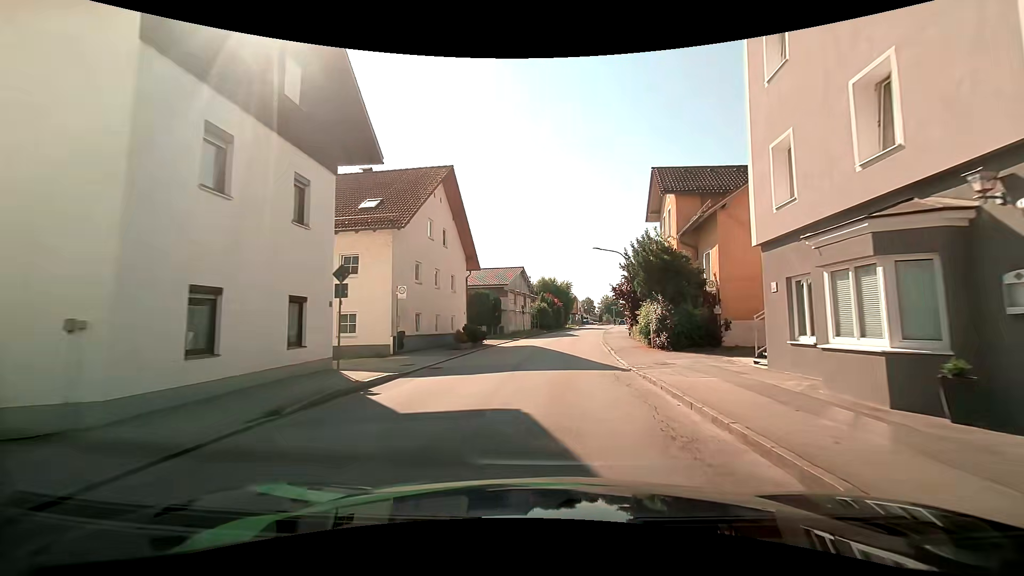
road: unclassified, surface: asphalt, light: Day
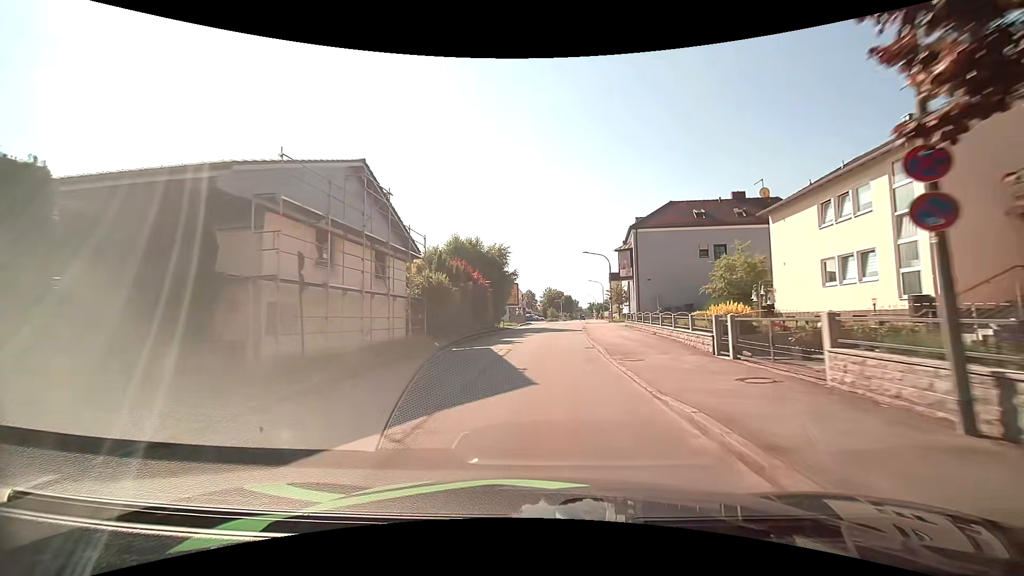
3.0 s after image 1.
(+2.6, +36.8) m; +7°
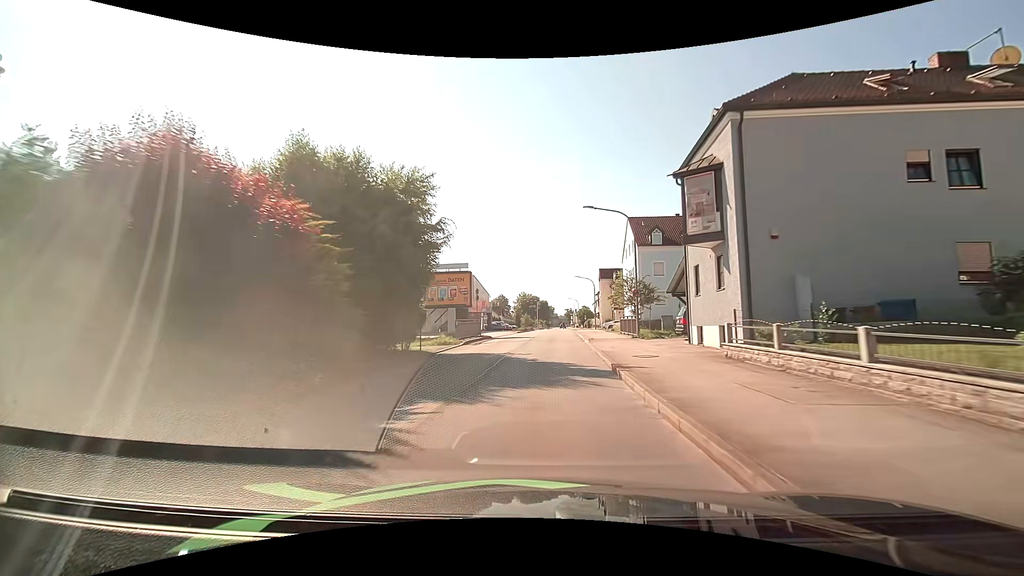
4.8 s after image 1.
(+0.8, +24.7) m; +4°
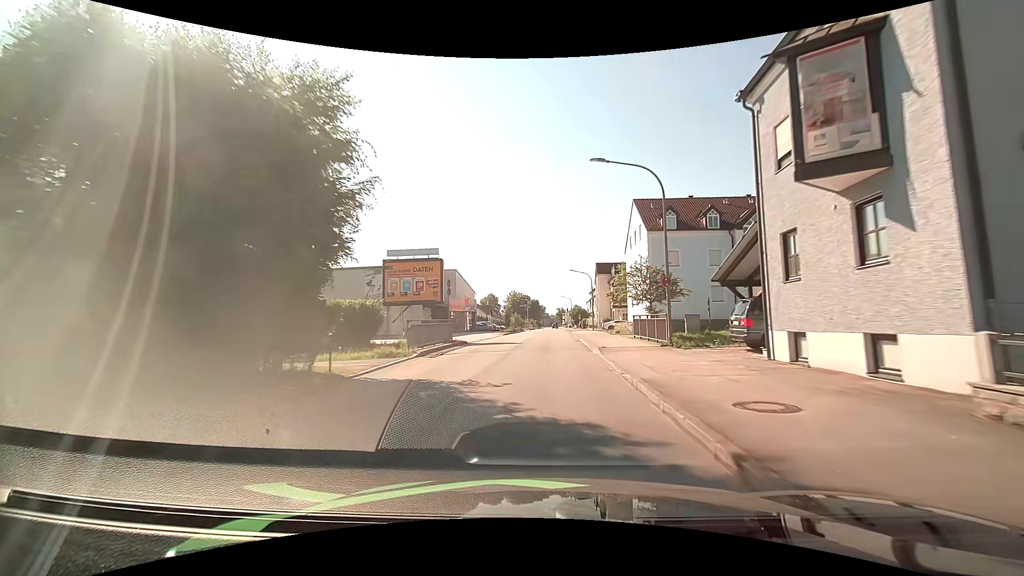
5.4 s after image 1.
(0.0, +8.4) m; 0°
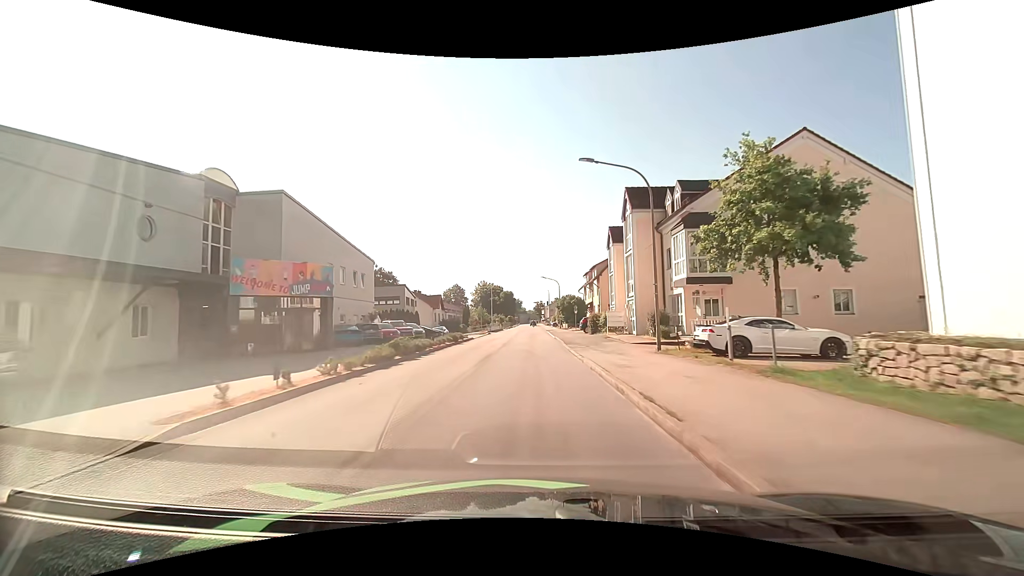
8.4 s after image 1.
(+1.4, +42.7) m; +3°
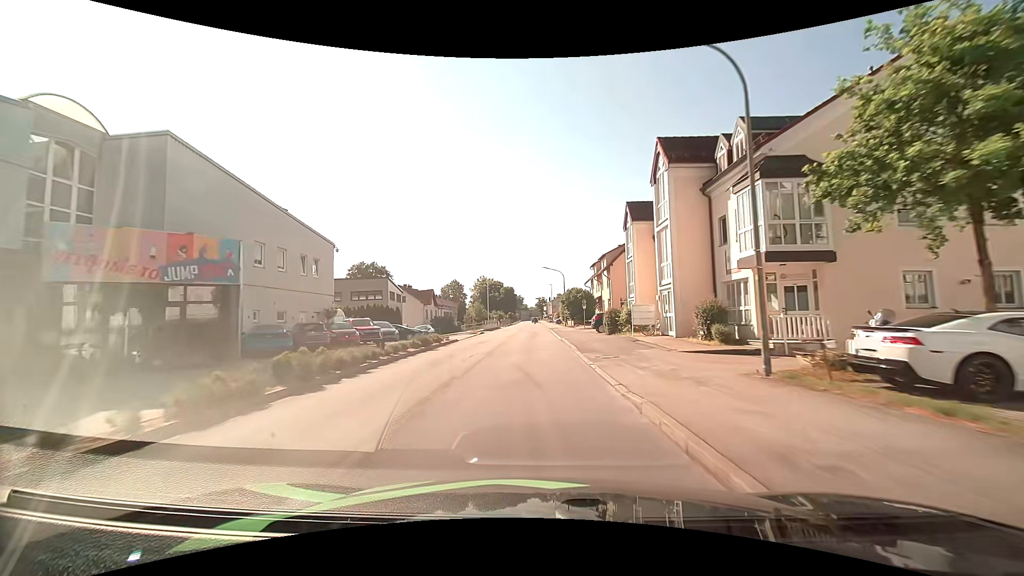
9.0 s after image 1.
(0.0, +8.8) m; +1°
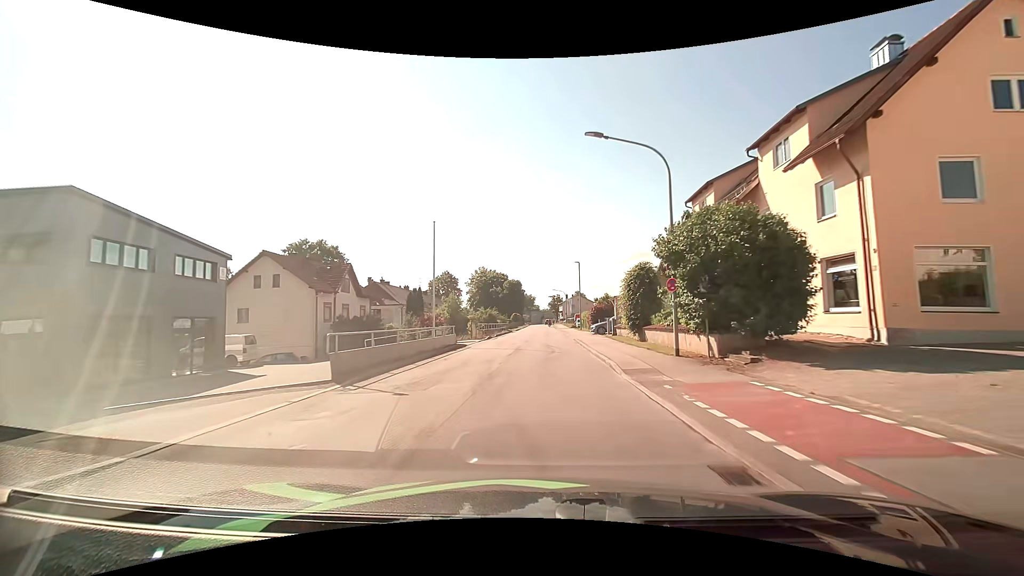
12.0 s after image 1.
(-1.3, +44.7) m; -2°
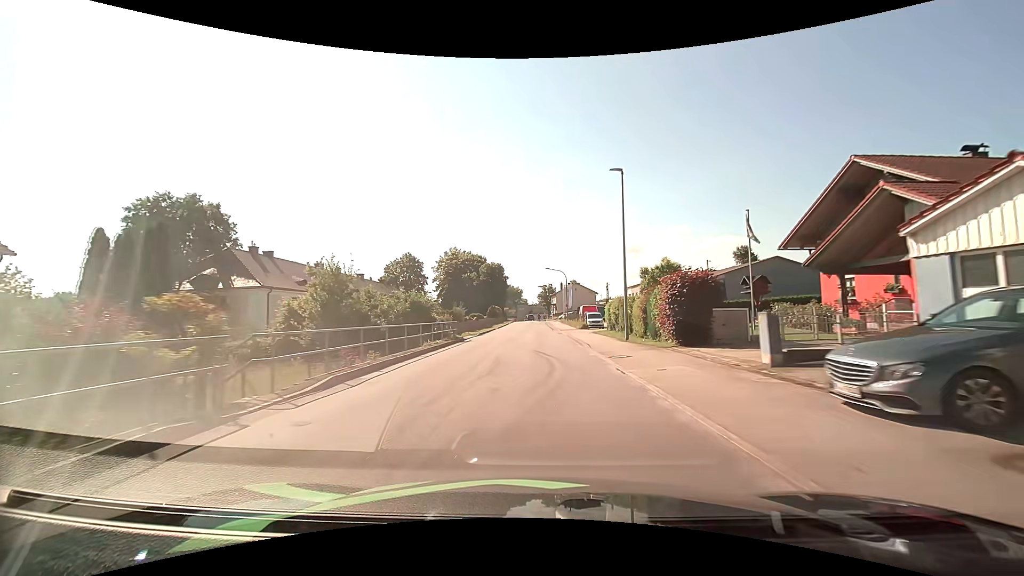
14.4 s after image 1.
(+0.4, +36.0) m; +1°
(0, +10) (0, +20) (0, +30) (0, +40) (0, +50) (0, +60) (0, +70) (0, +80) (0, +90) (0, +100) m
